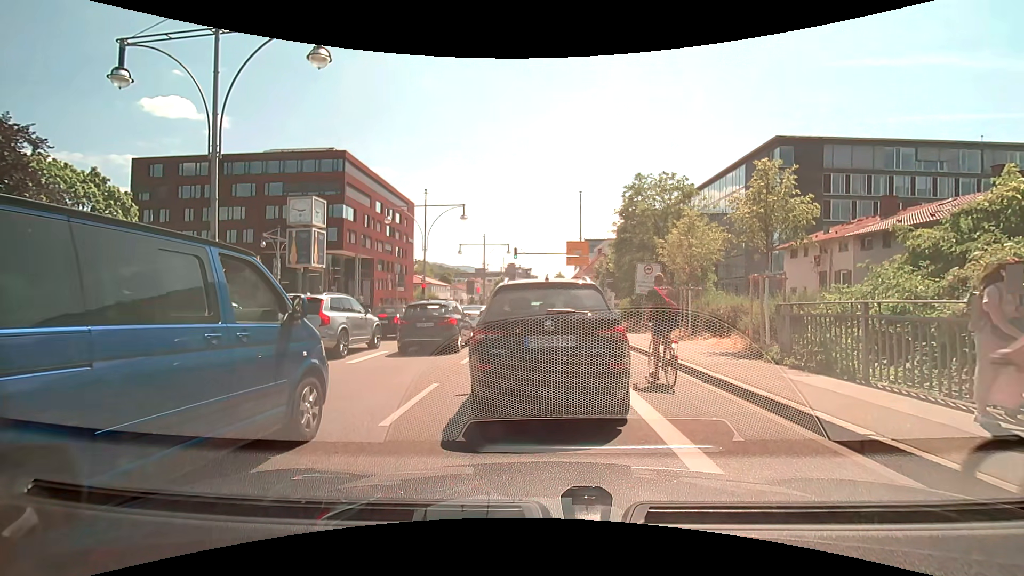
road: primary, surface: asphalt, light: Day
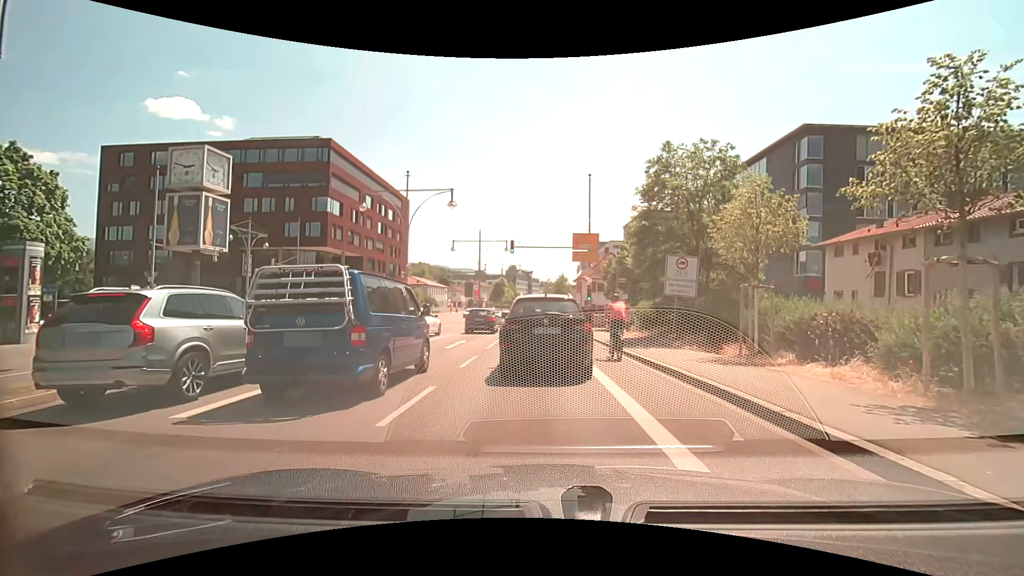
(+0.2, +6.4) m; +2°
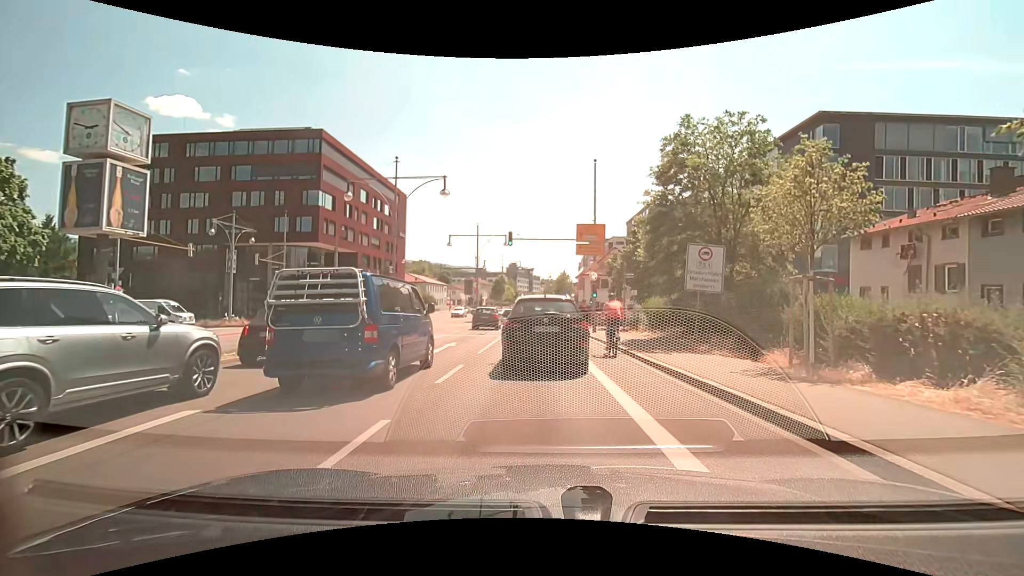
(0.0, +2.8) m; 0°
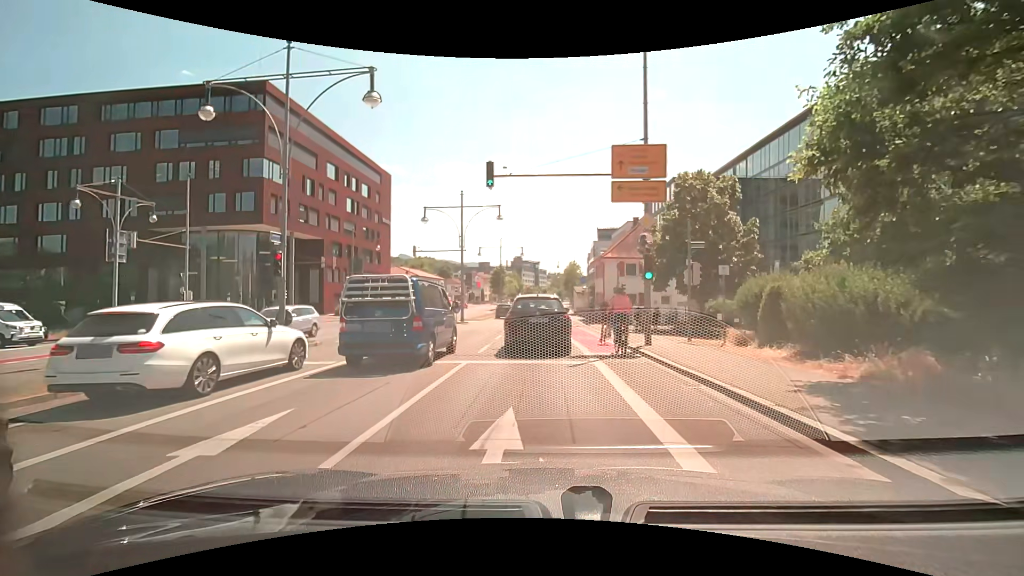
(-0.2, +13.6) m; -1°
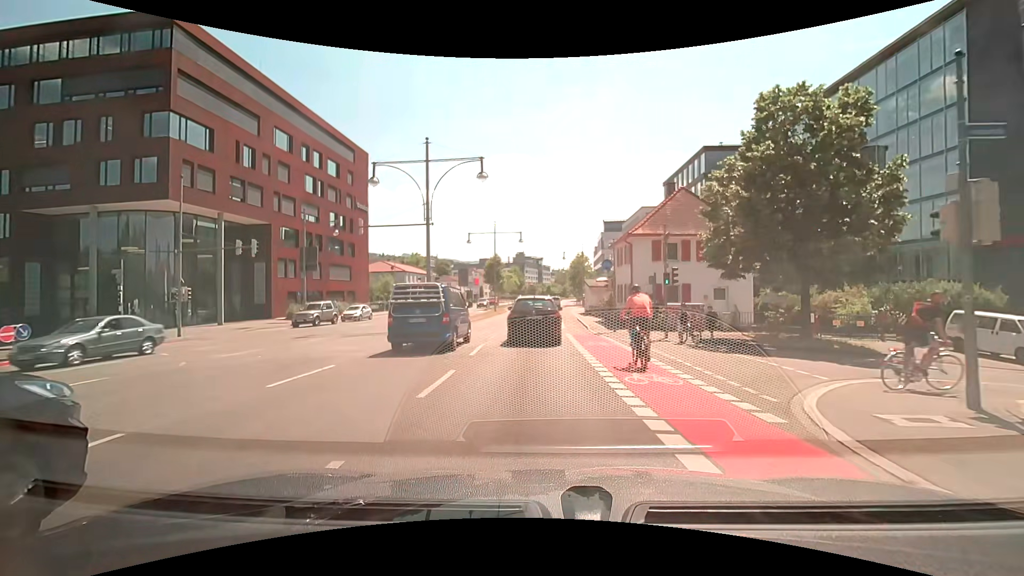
(0.0, +12.8) m; 0°
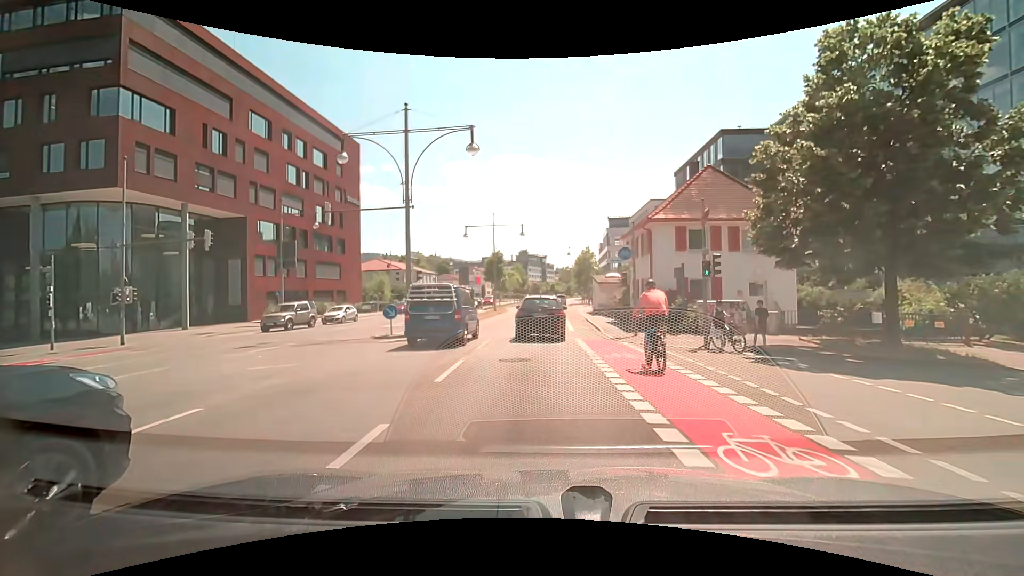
(0.0, +4.8) m; -1°
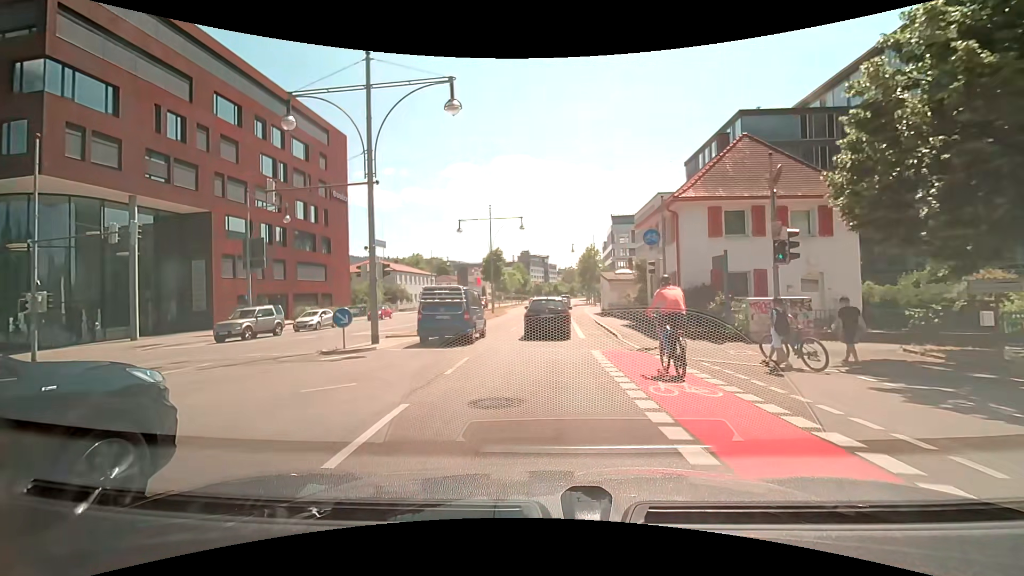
(0.0, +5.1) m; 0°
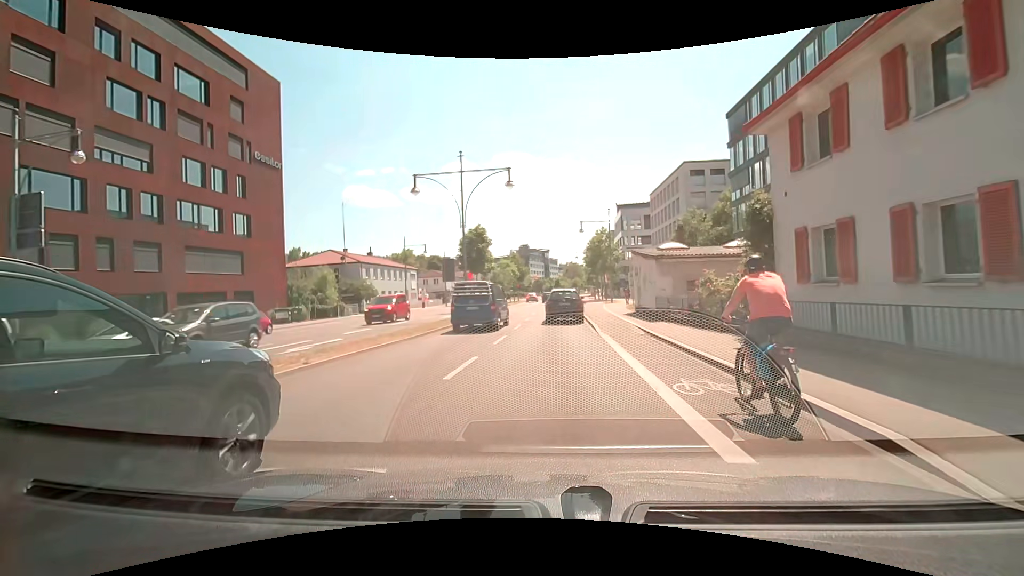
(0.0, +16.6) m; -1°
